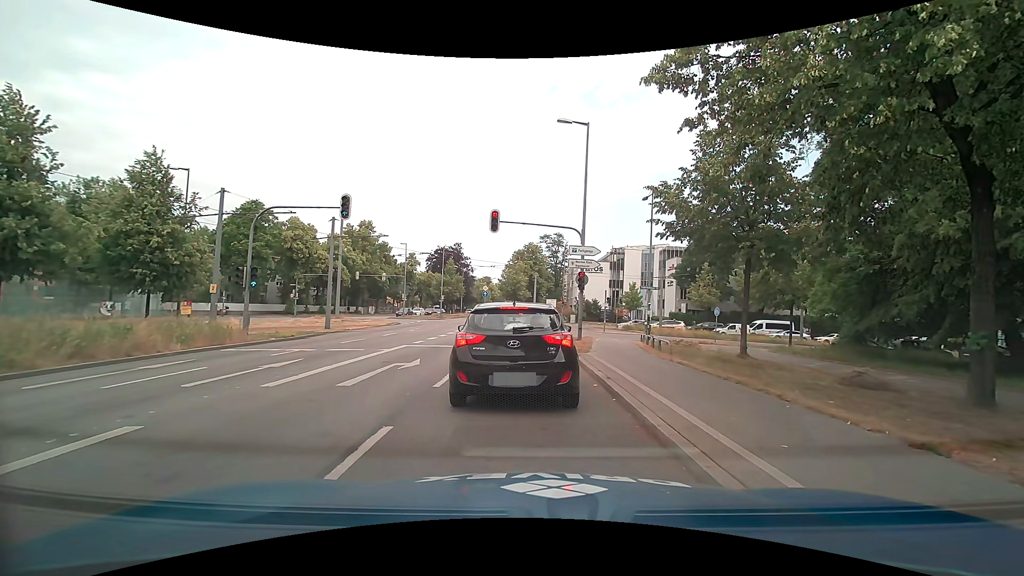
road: primary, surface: asphalt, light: Day
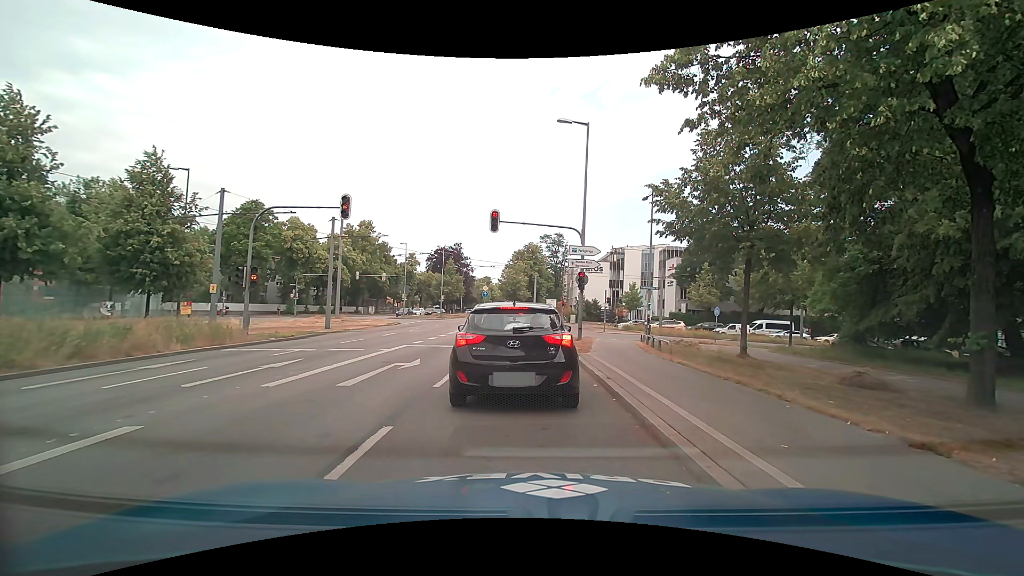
(0.0, 0.0) m; 0°
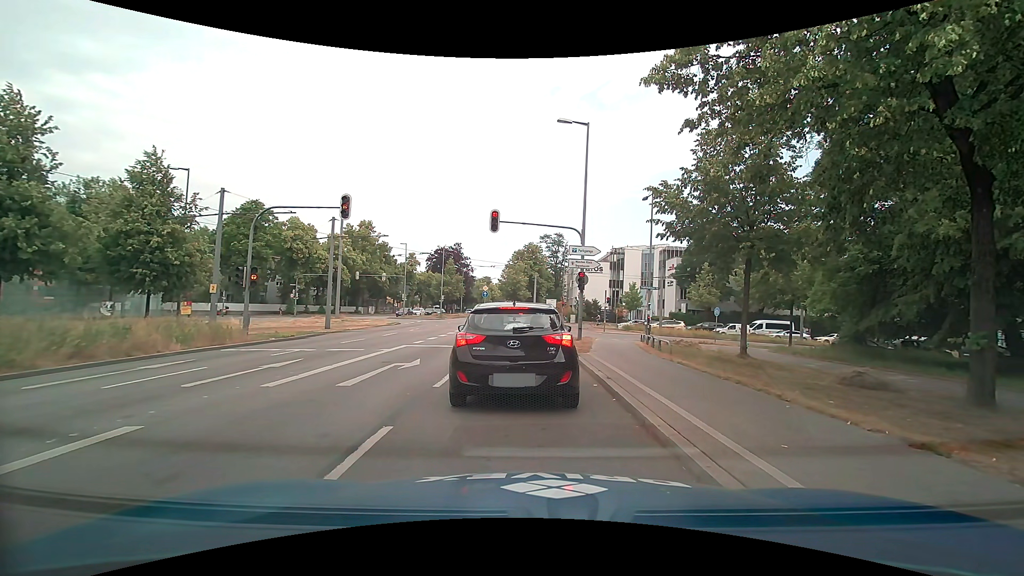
(0.0, 0.0) m; 0°
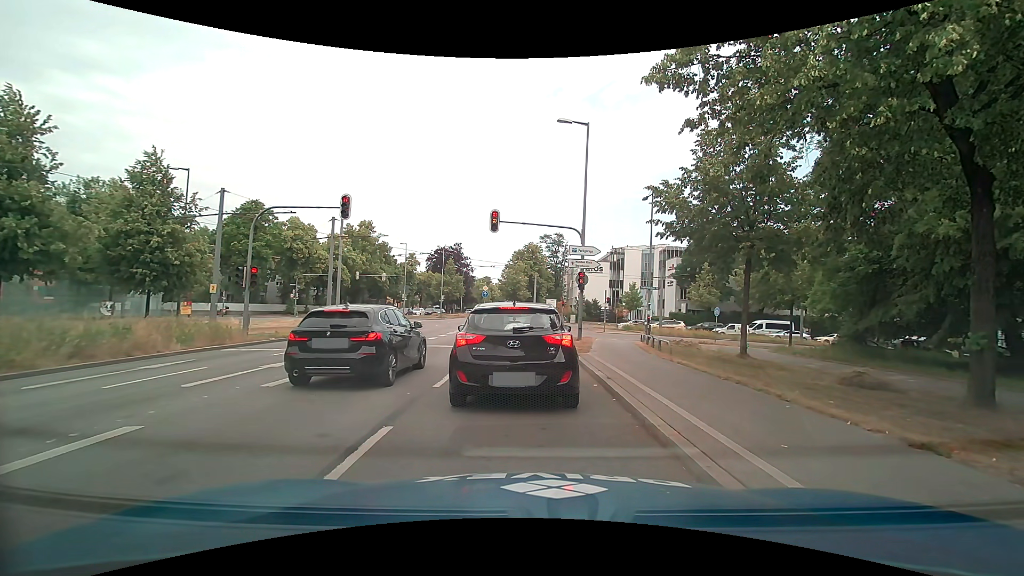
(0.0, 0.0) m; 0°
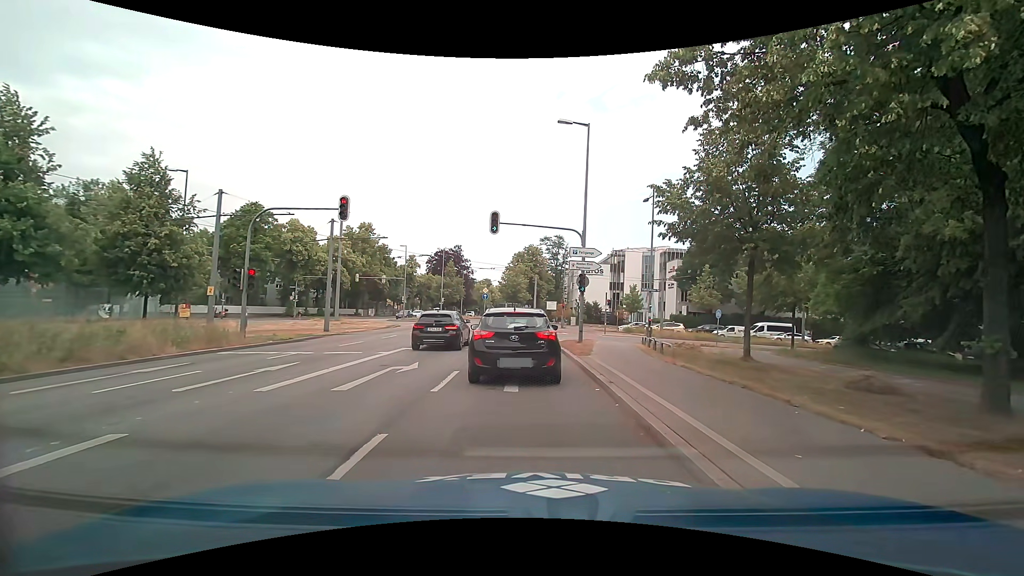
(0.0, +0.2) m; 0°
